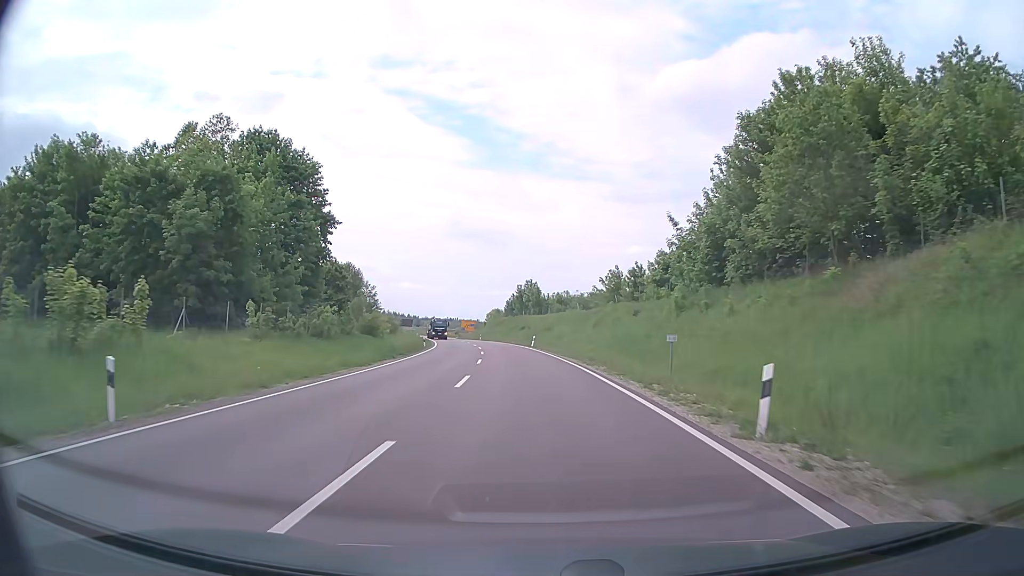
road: primary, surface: asphalt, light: Day
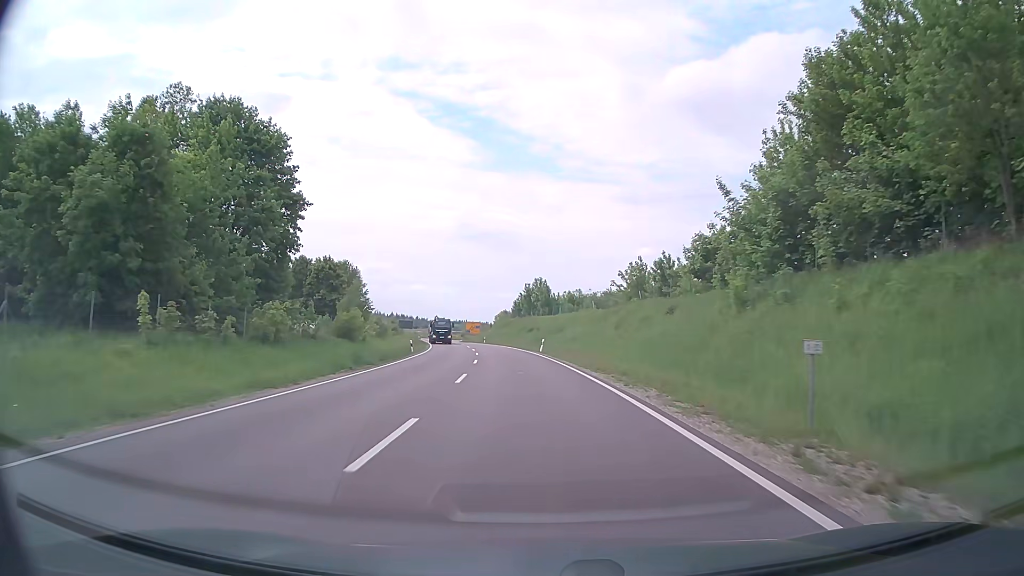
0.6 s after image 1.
(-0.1, +9.7) m; -1°
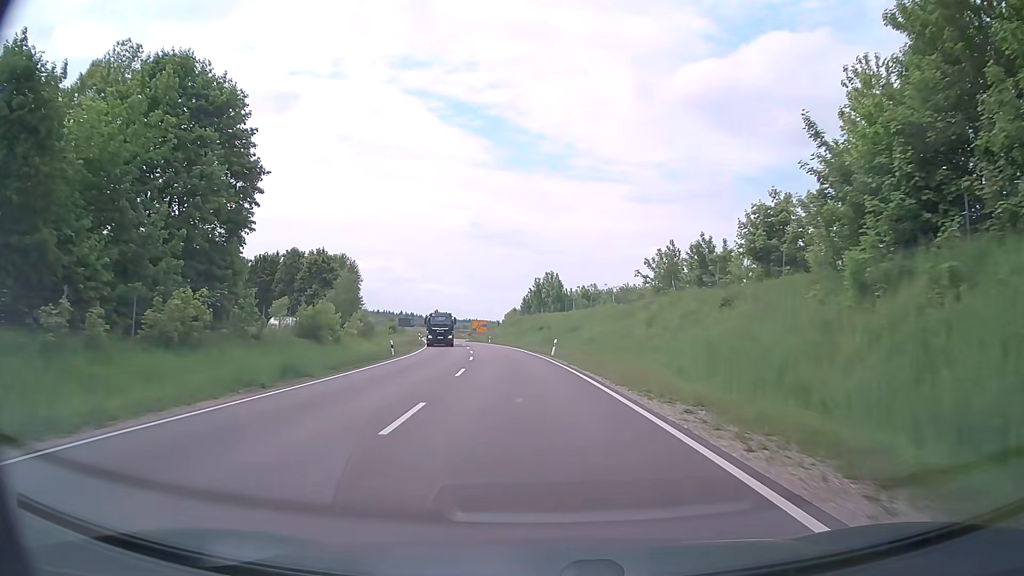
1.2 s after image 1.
(0.0, +9.7) m; -1°
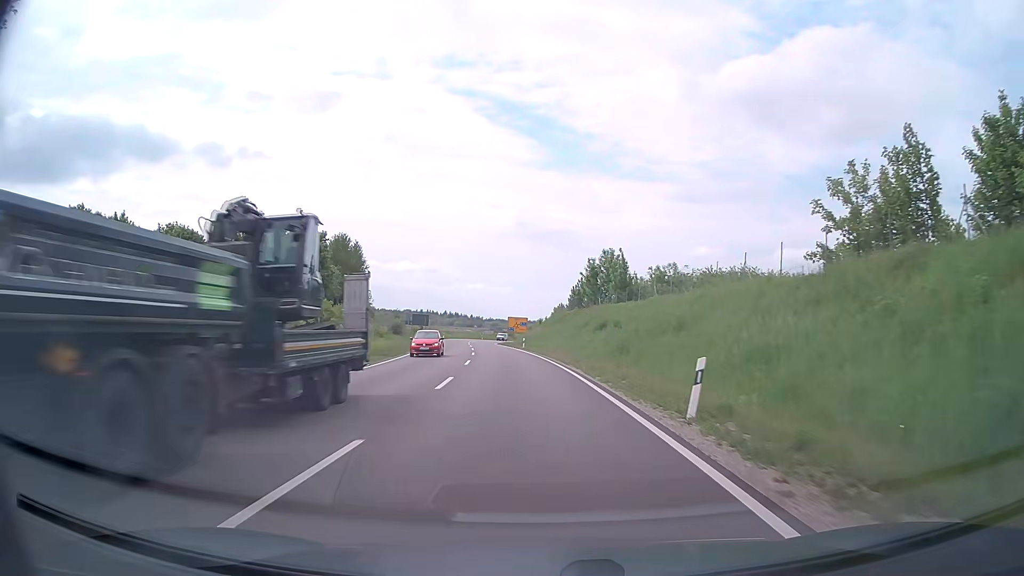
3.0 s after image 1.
(-0.8, +28.9) m; -4°
(0, +10) (-1, +20) (-1, +30) (-2, +40) (-3, +50) (-4, +60) (-5, +70) (-7, +80) (-8, +90) (-9, +100) m
